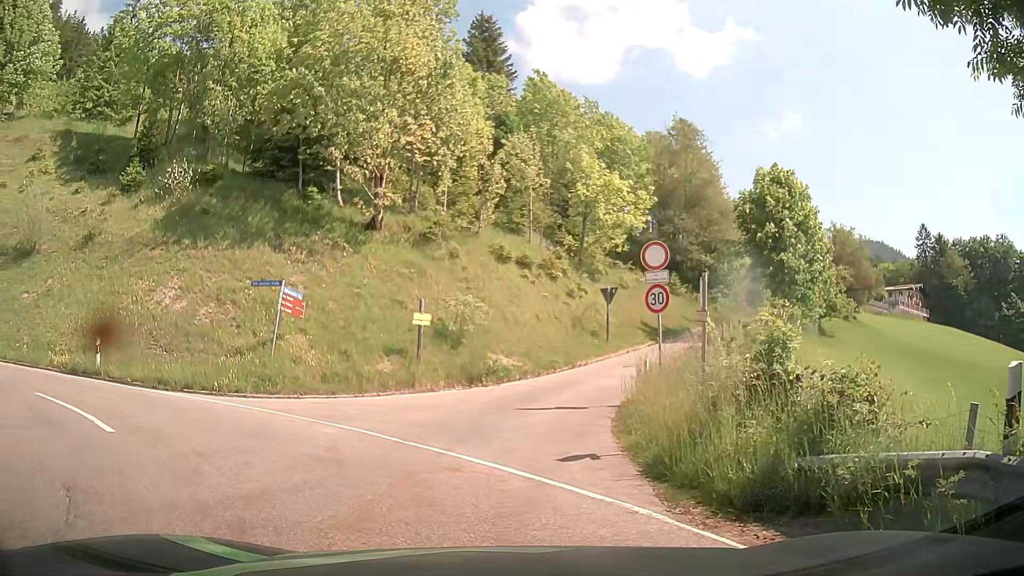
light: Day
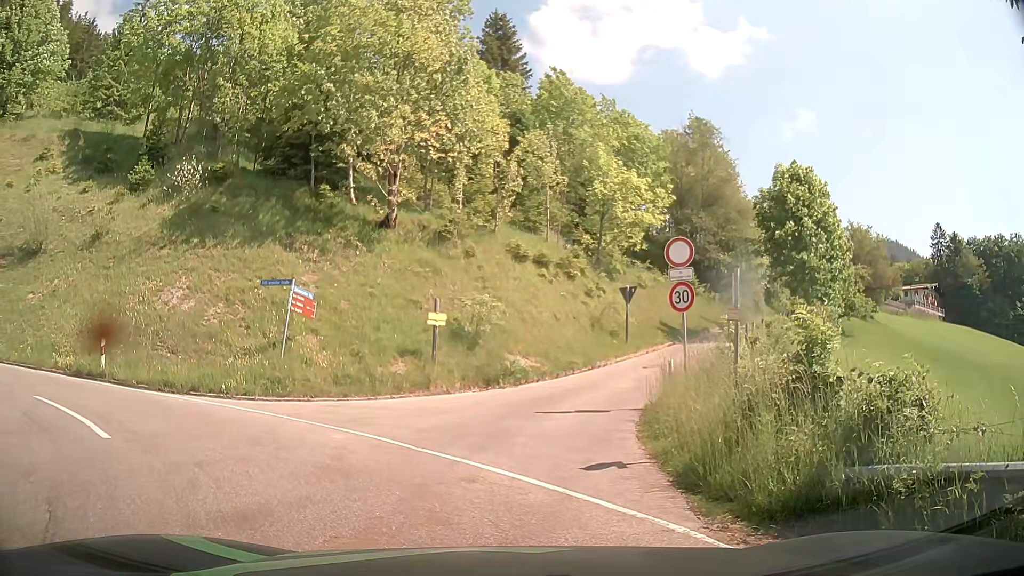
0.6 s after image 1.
(0.0, +0.5) m; 0°
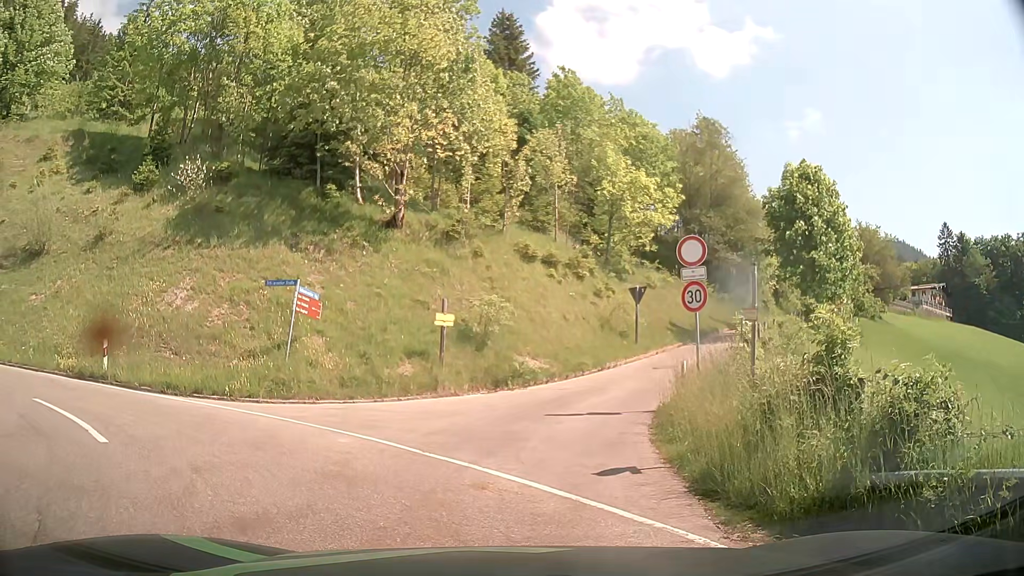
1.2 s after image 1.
(0.0, +0.3) m; 0°
